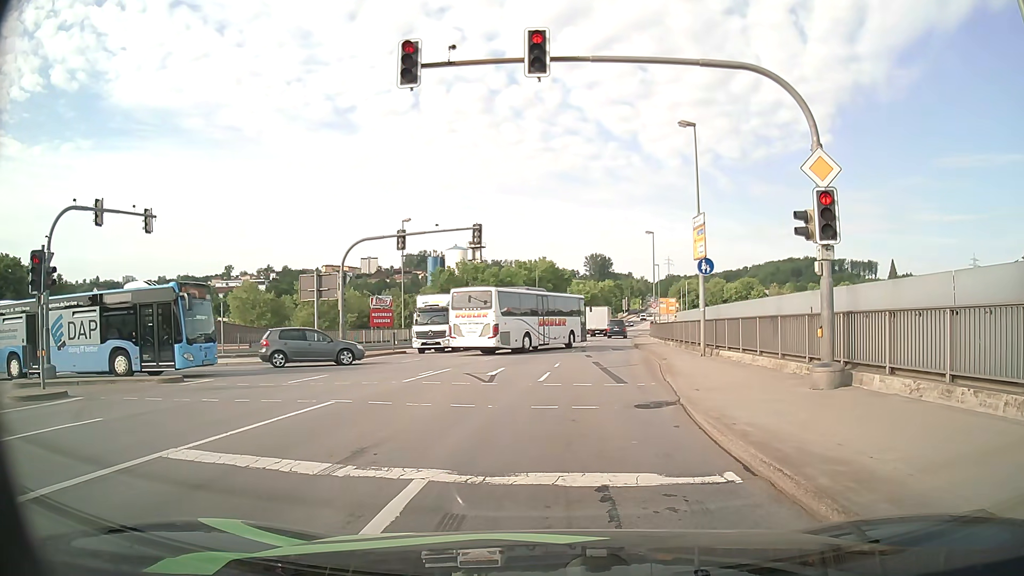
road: primary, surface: asphalt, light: Day
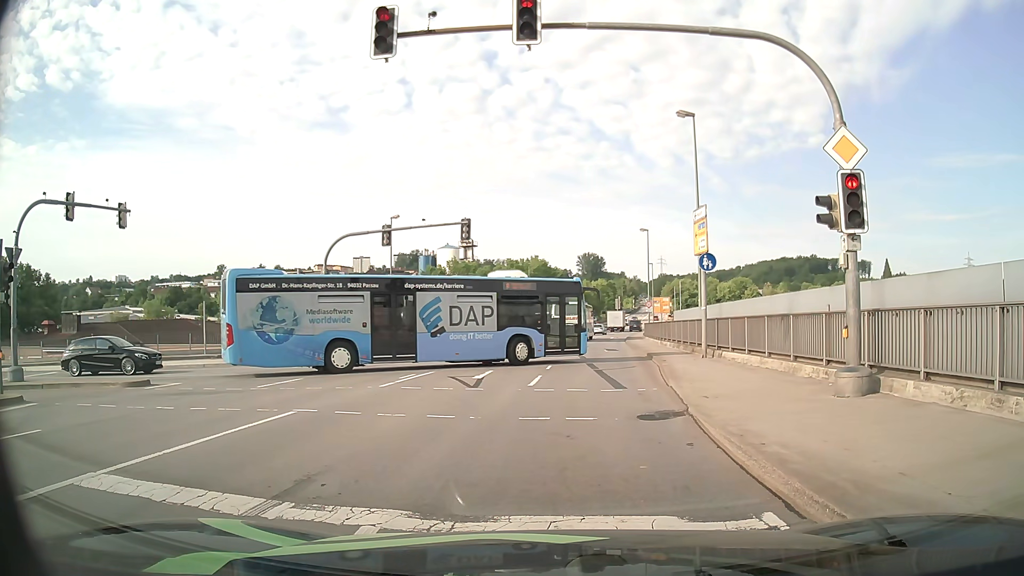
(0.0, +1.4) m; 0°
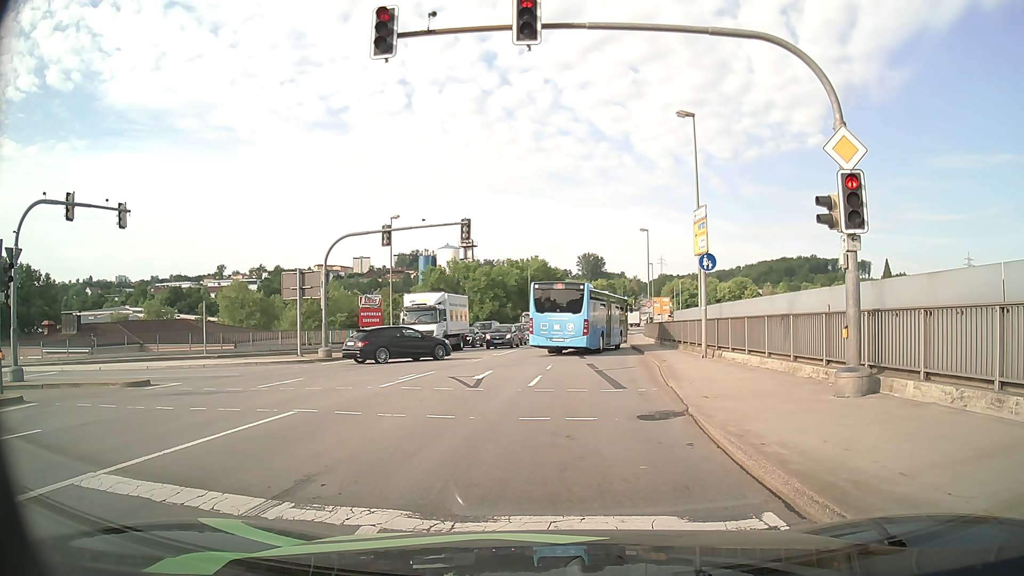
(0.0, +0.1) m; 0°
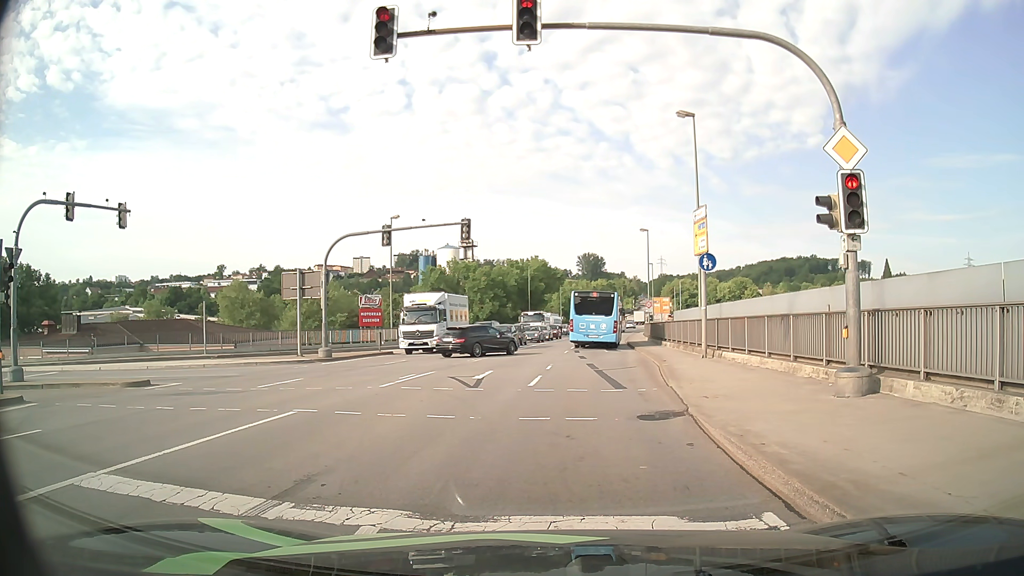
(0.0, 0.0) m; 0°
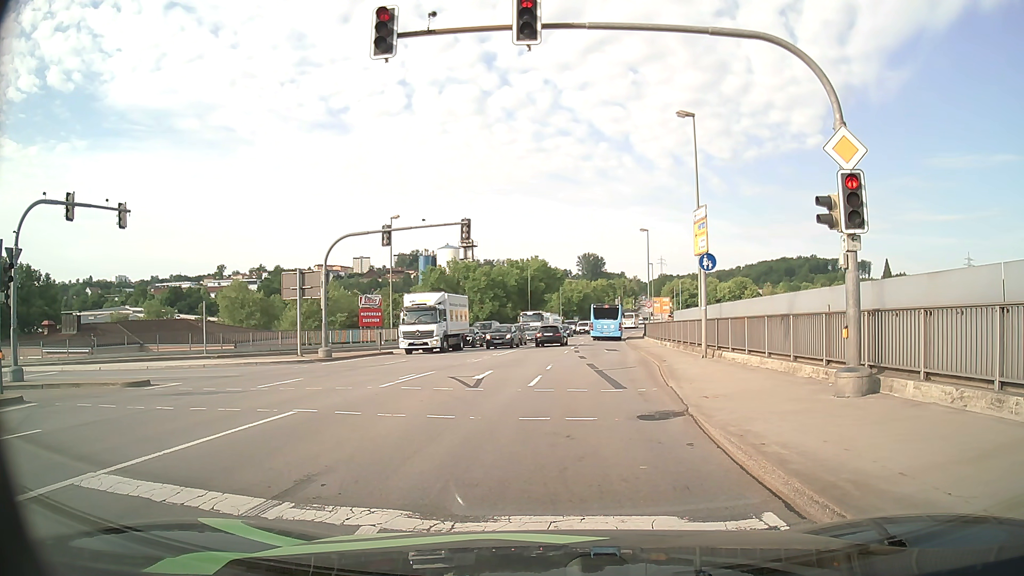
(0.0, 0.0) m; 0°
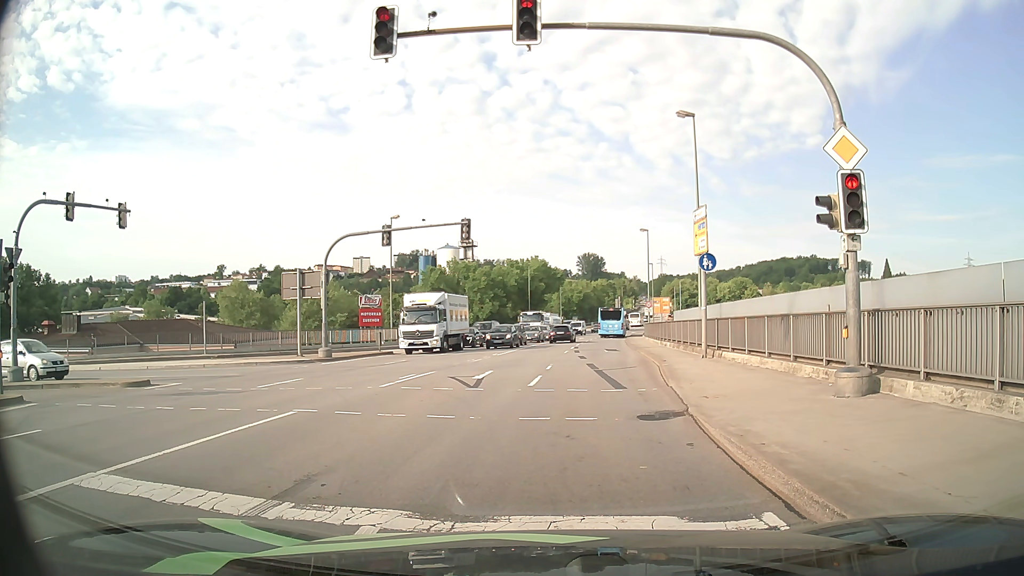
(0.0, 0.0) m; 0°
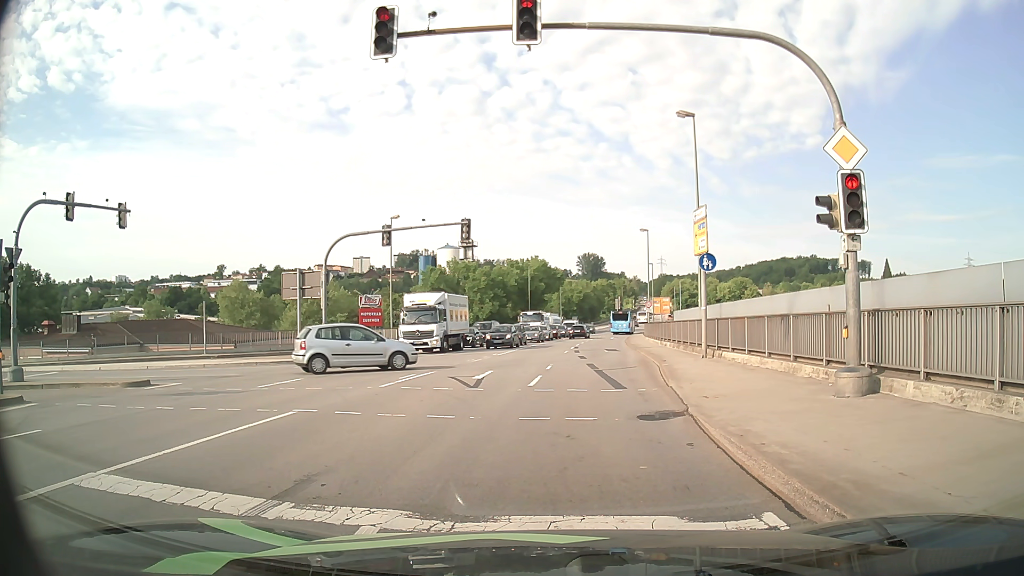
(0.0, 0.0) m; 0°
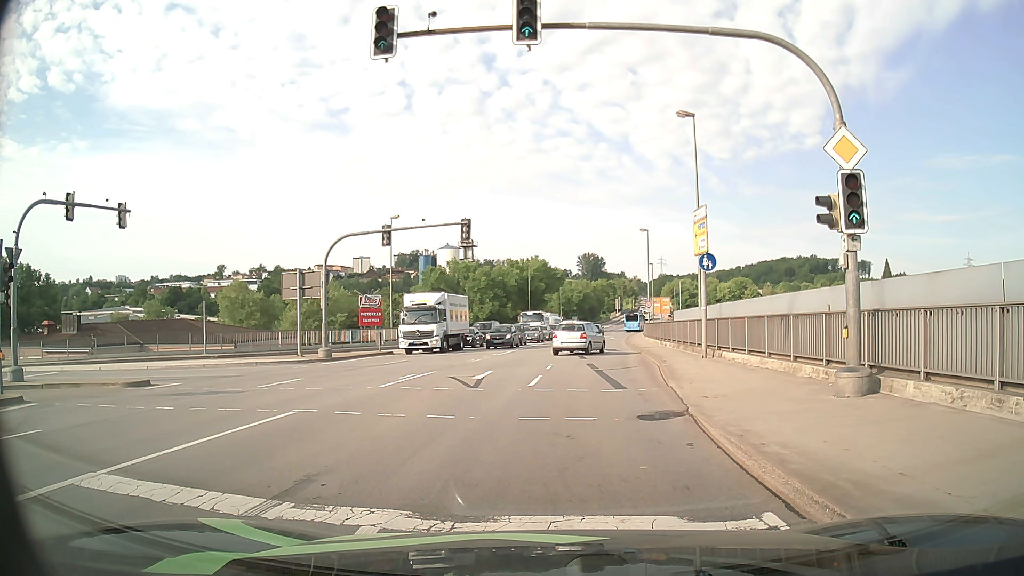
(0.0, 0.0) m; 0°
